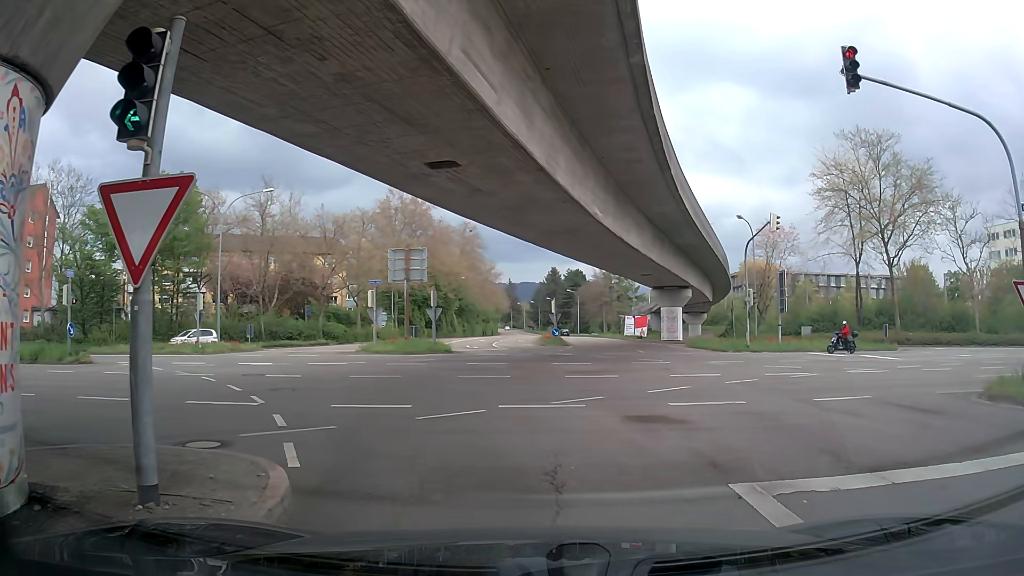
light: Day
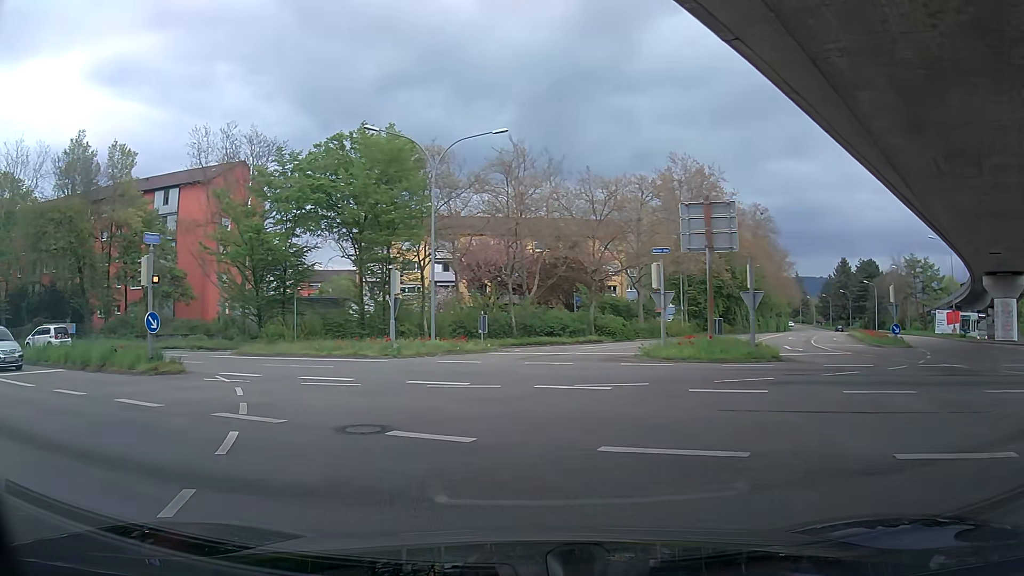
(-2.2, +12.6) m; -25°
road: tertiary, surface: asphalt
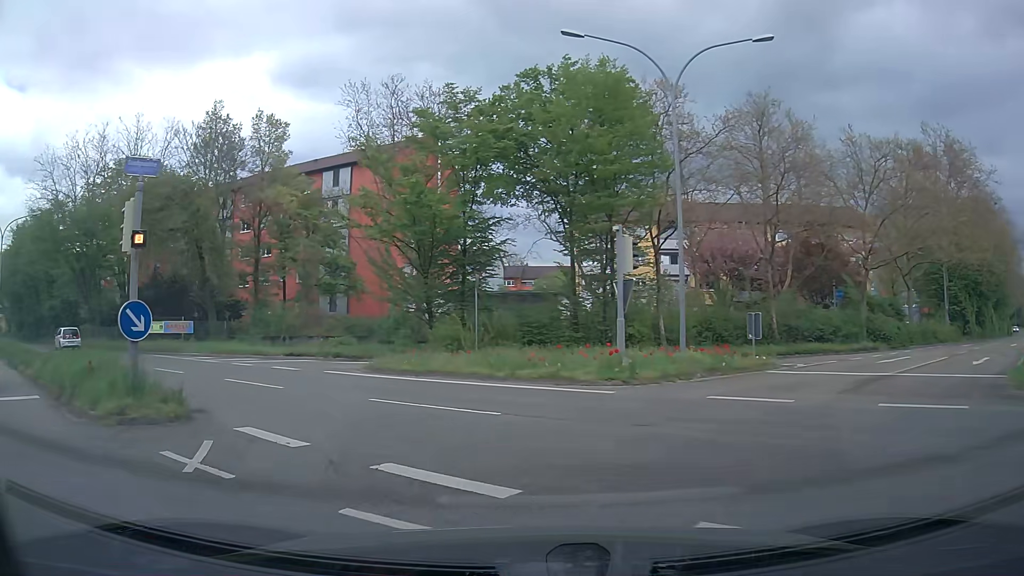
(-1.7, +10.6) m; -18°
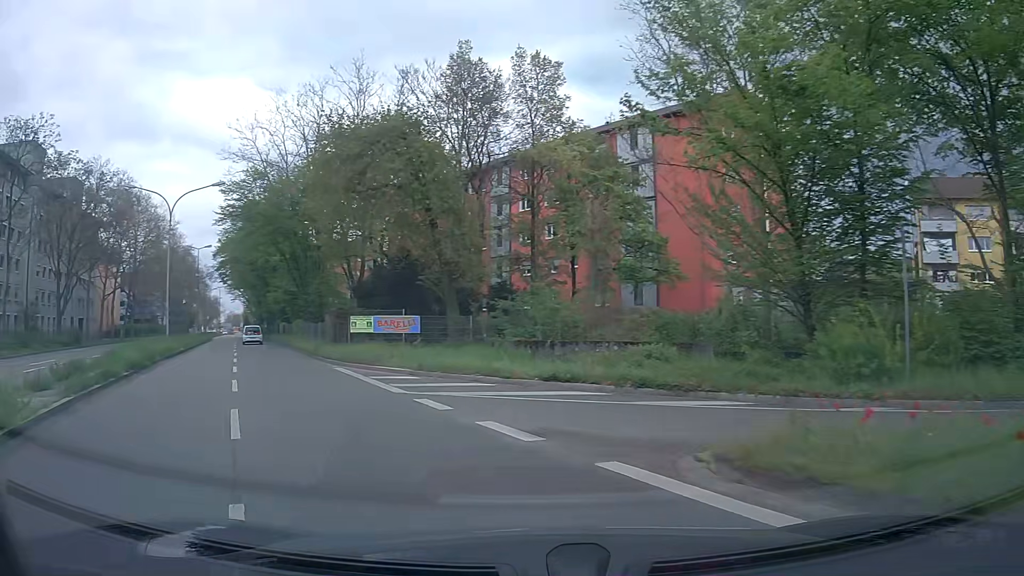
(-2.8, +12.3) m; -26°
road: secondary
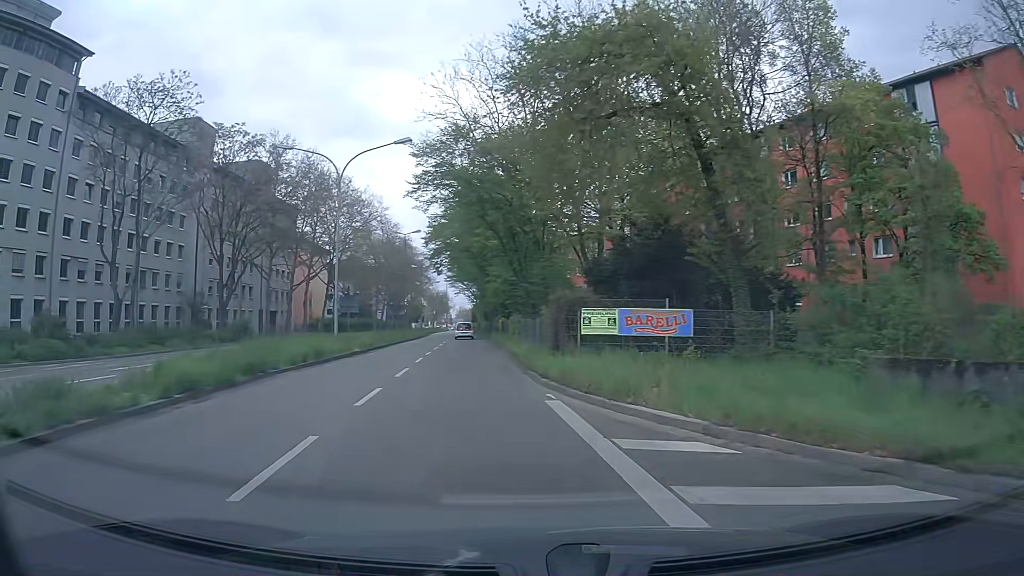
(-1.7, +9.4) m; -20°
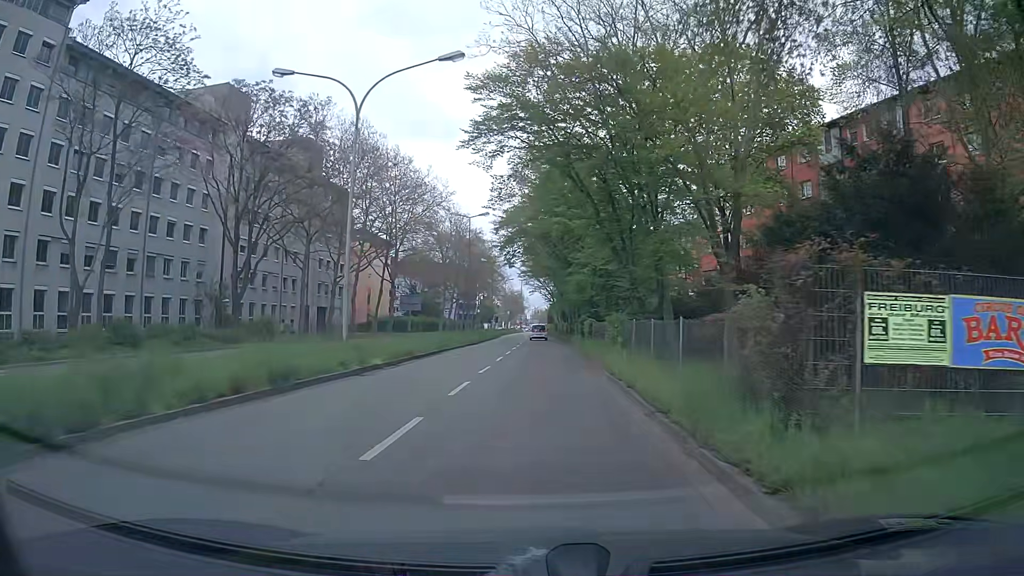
(-0.8, +10.5) m; -6°
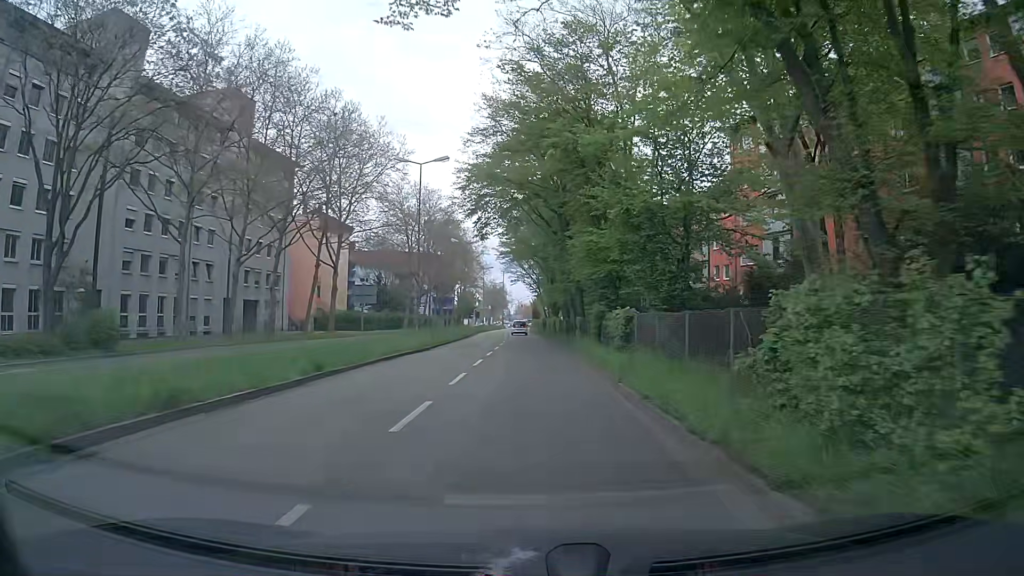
(+0.1, +17.0) m; +1°
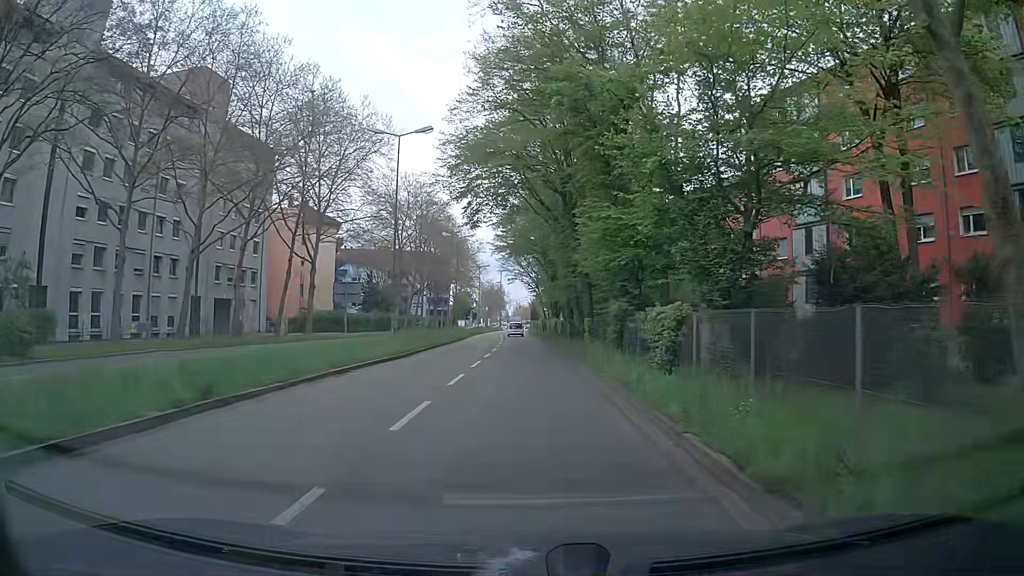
(0.0, +5.8) m; +1°
(0, +10) (0, +20) (-1, +30) (-1, +40) (-1, +50) (-2, +60) (-2, +70) (-3, +80) (-3, +90) (-3, +100) m
